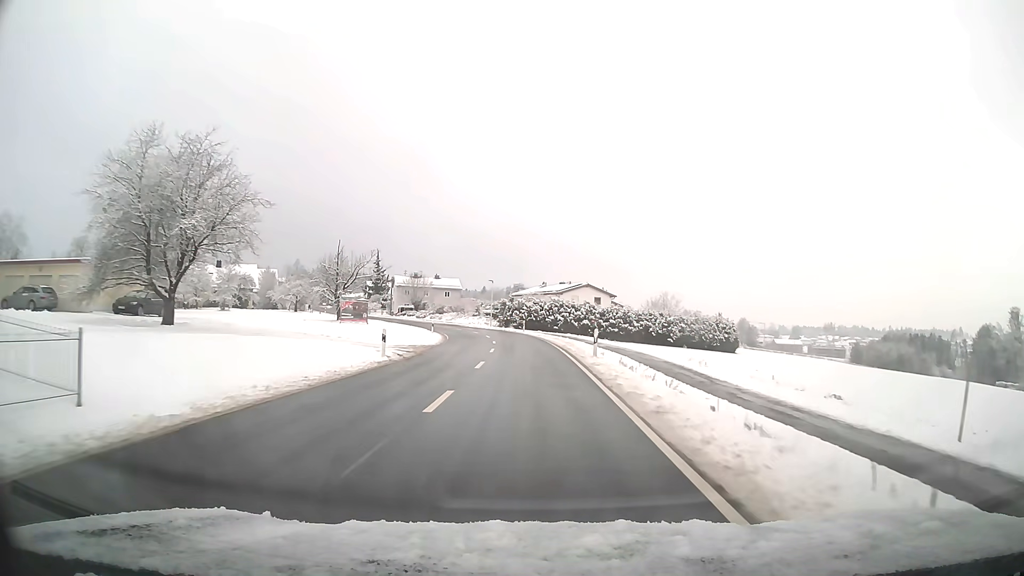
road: tertiary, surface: asphalt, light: Day
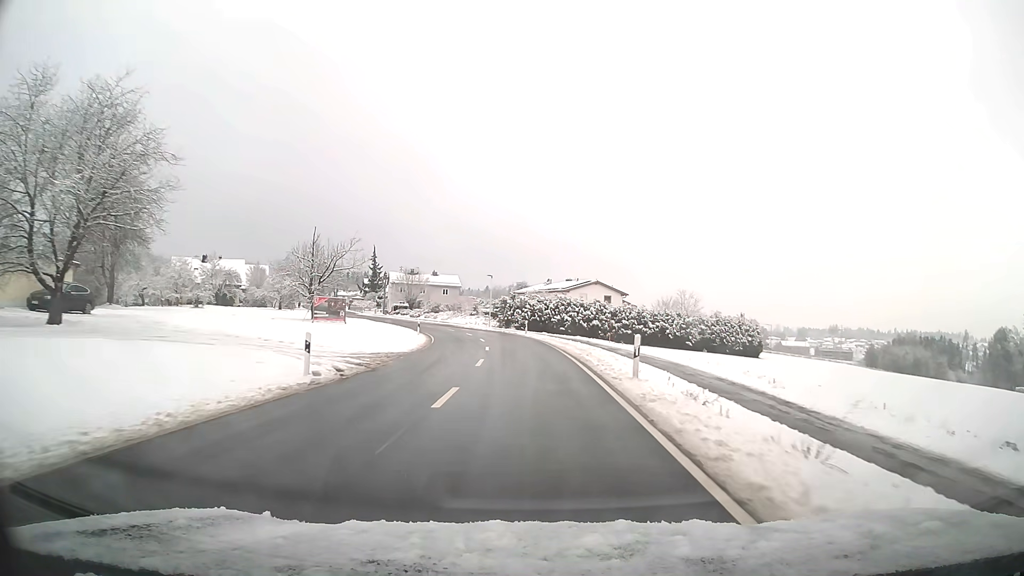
(0.0, +8.5) m; 0°
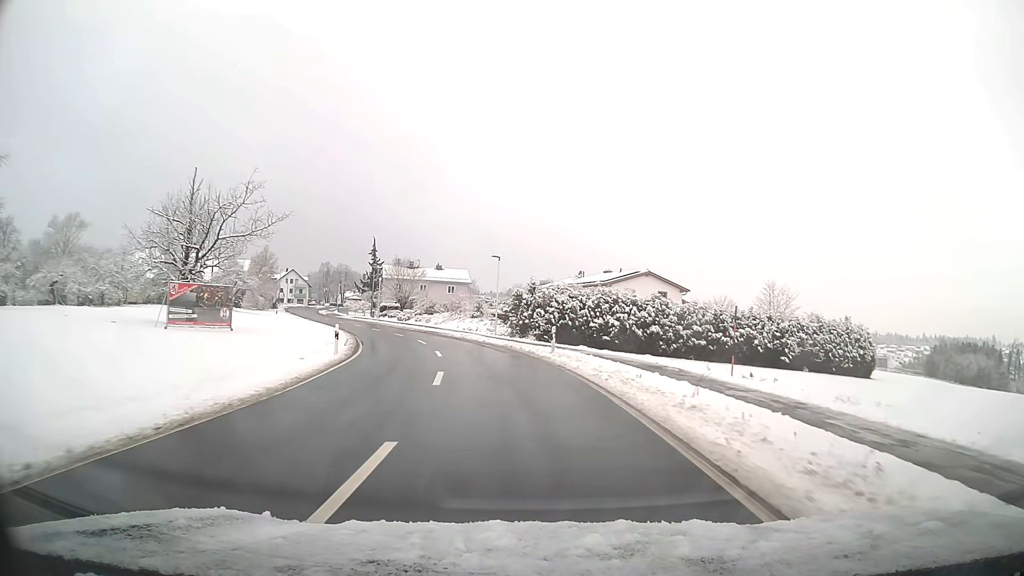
(-0.4, +24.0) m; -3°
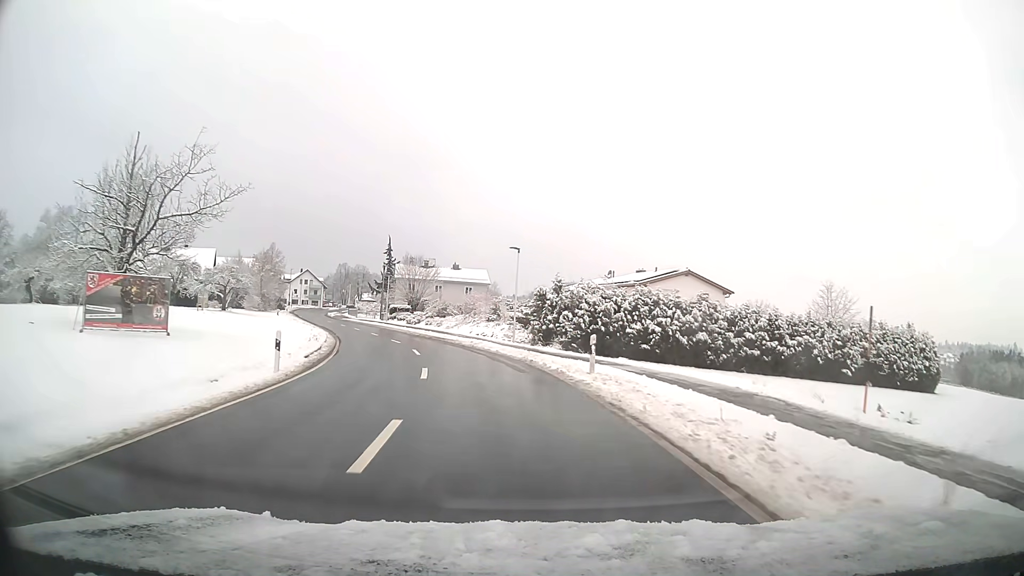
(-0.1, +7.6) m; -2°
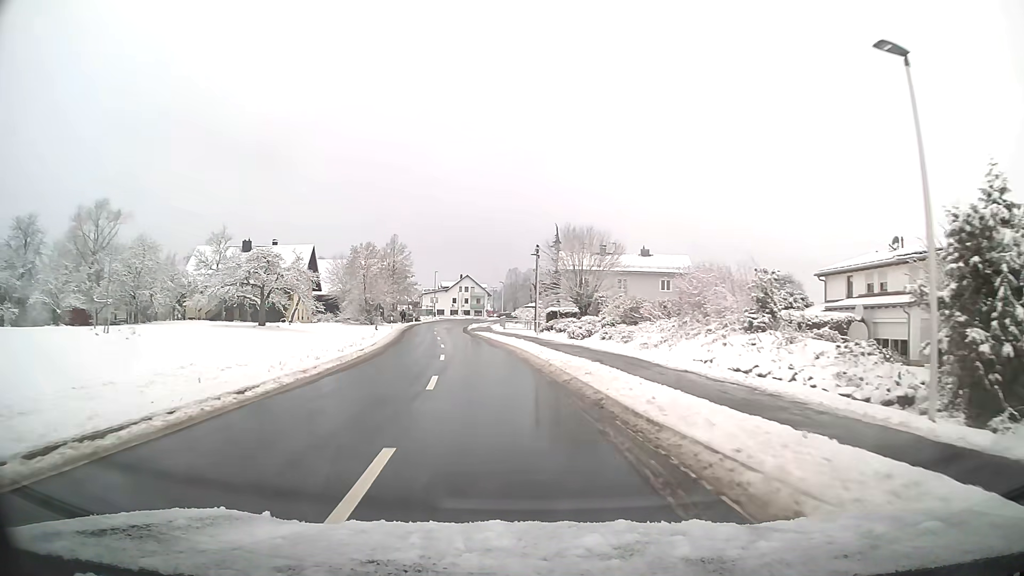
(-3.9, +28.9) m; -15°
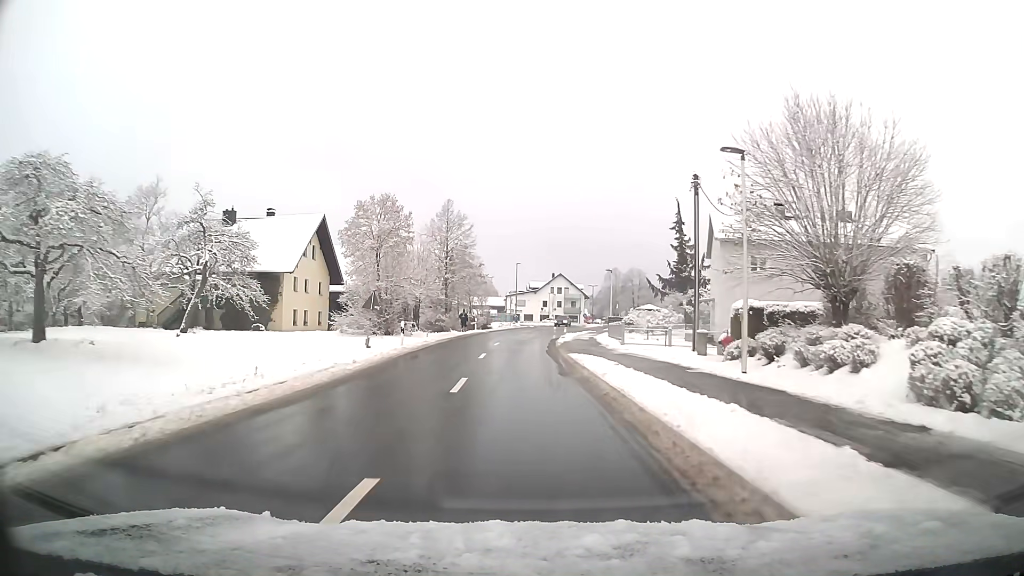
(-2.1, +28.7) m; -7°
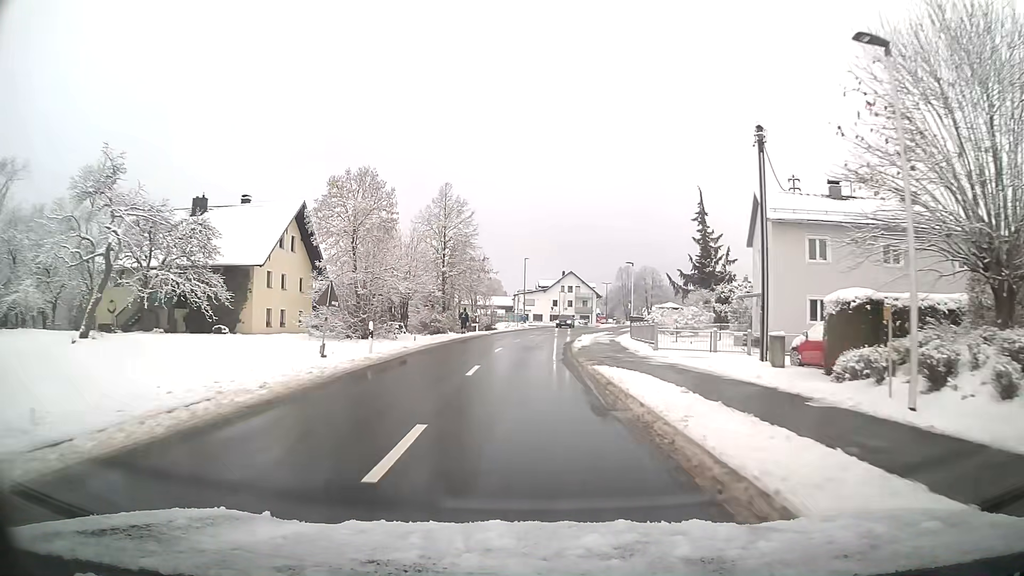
(0.0, +7.2) m; -1°
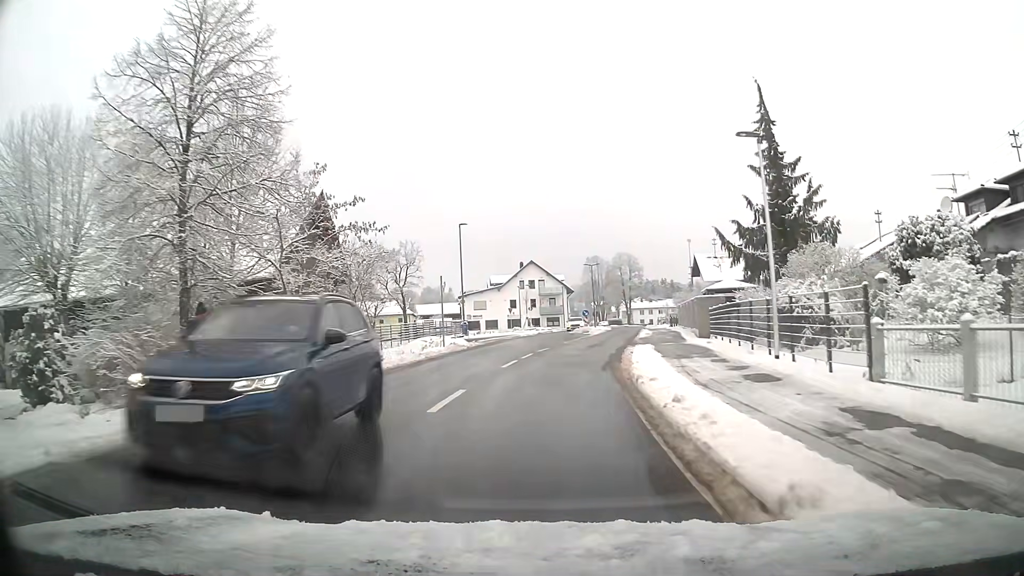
(+0.9, +34.7) m; +4°
